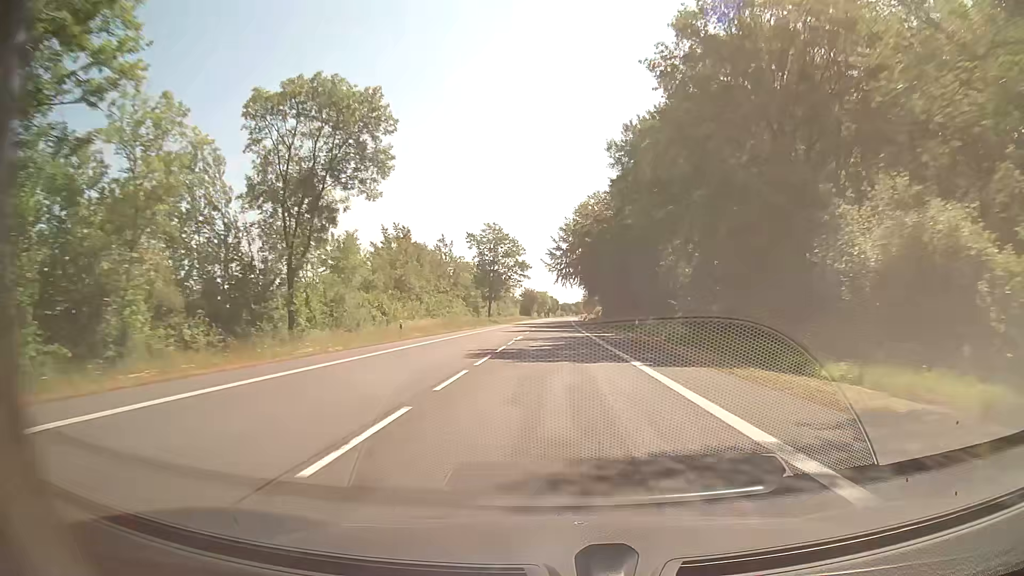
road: secondary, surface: asphalt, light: Day
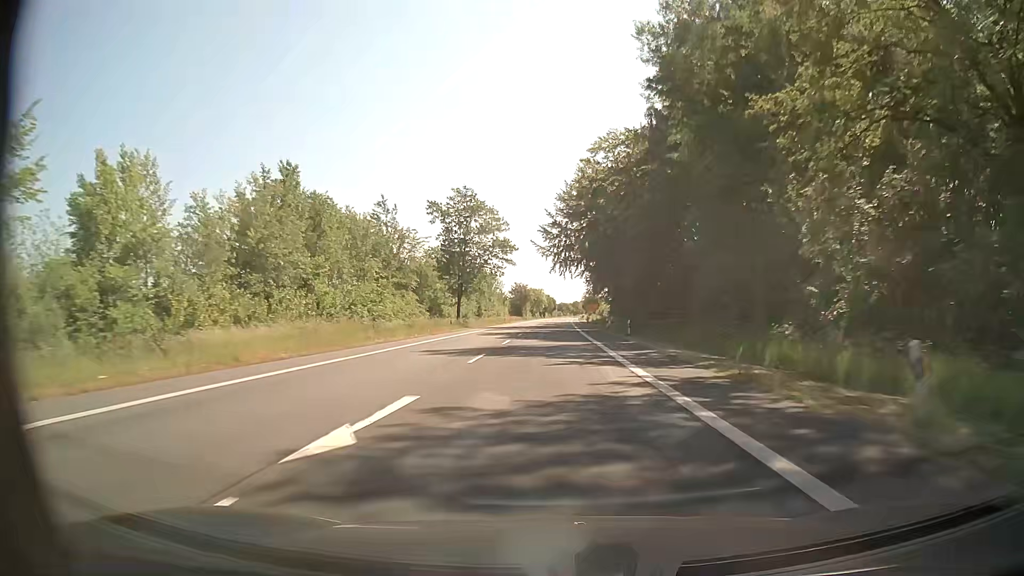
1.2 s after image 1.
(0.0, +29.6) m; 0°
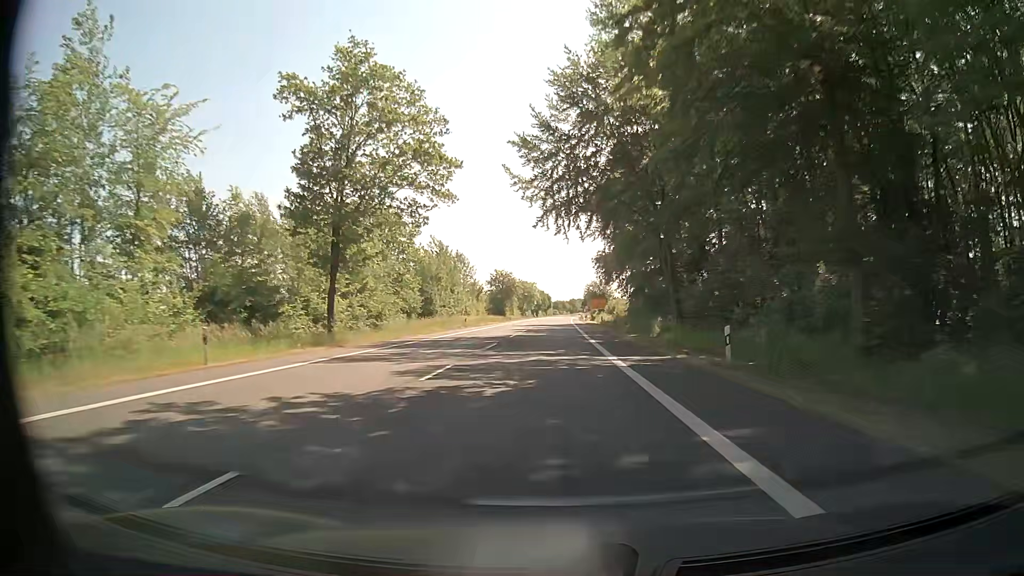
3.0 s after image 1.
(+0.2, +41.4) m; 0°
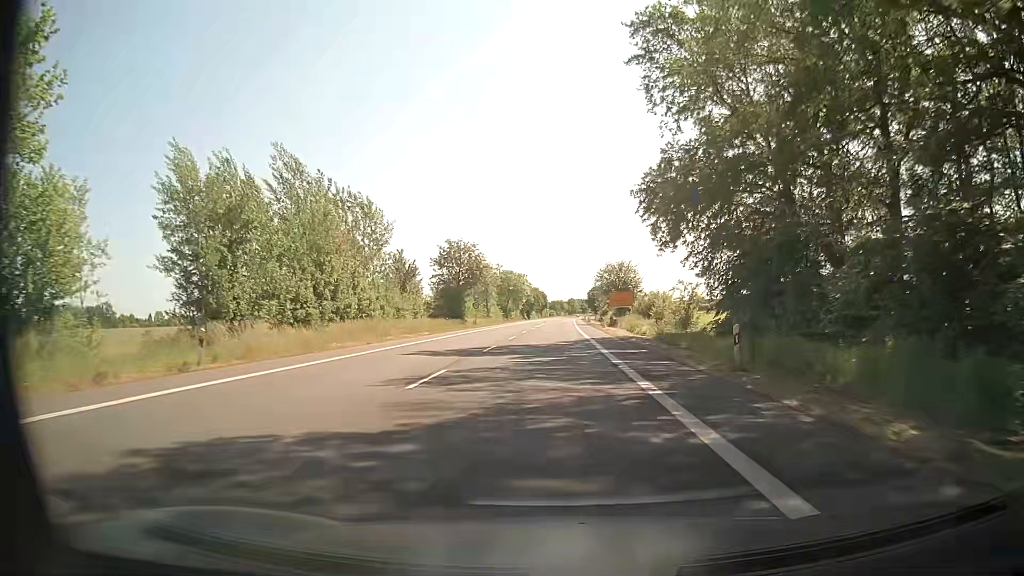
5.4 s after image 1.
(+0.1, +49.6) m; 0°
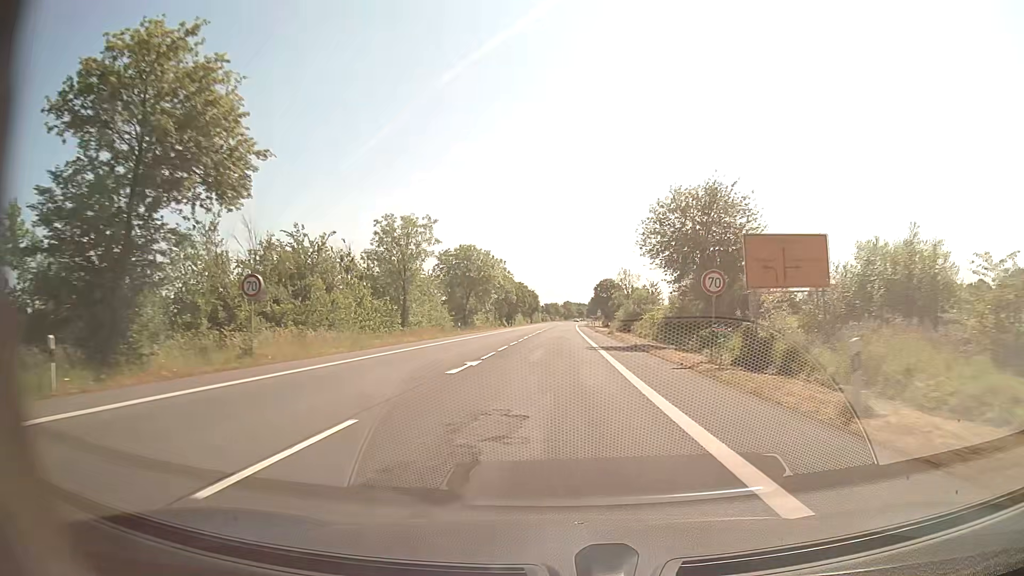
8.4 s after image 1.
(+0.1, +55.8) m; +1°
(0, +10) (0, +20) (0, +30) (0, +40) (0, +50) (0, +60) (0, +70) (0, +80) (+1, +90) (+1, +100) m
